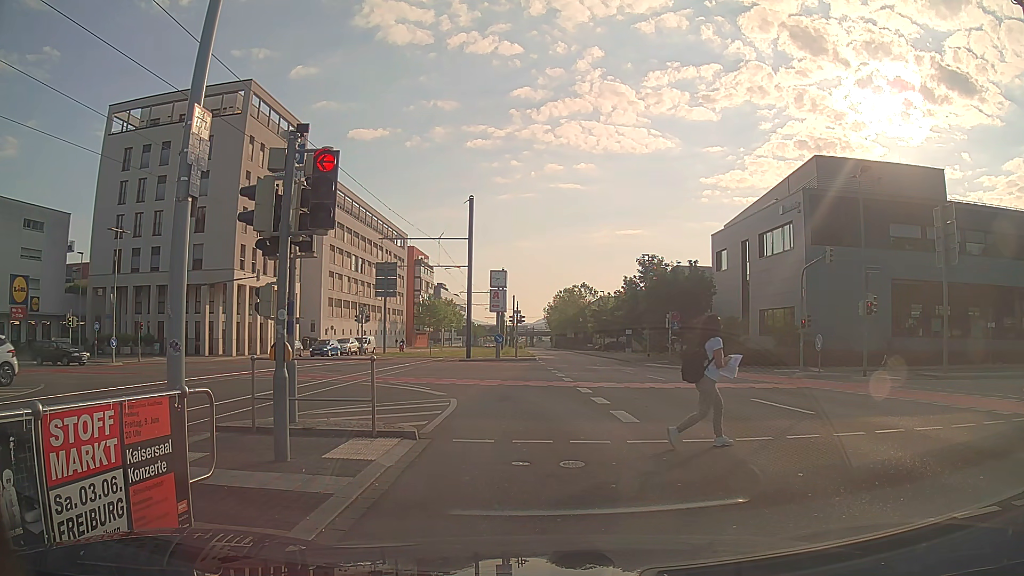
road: secondary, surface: asphalt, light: Day
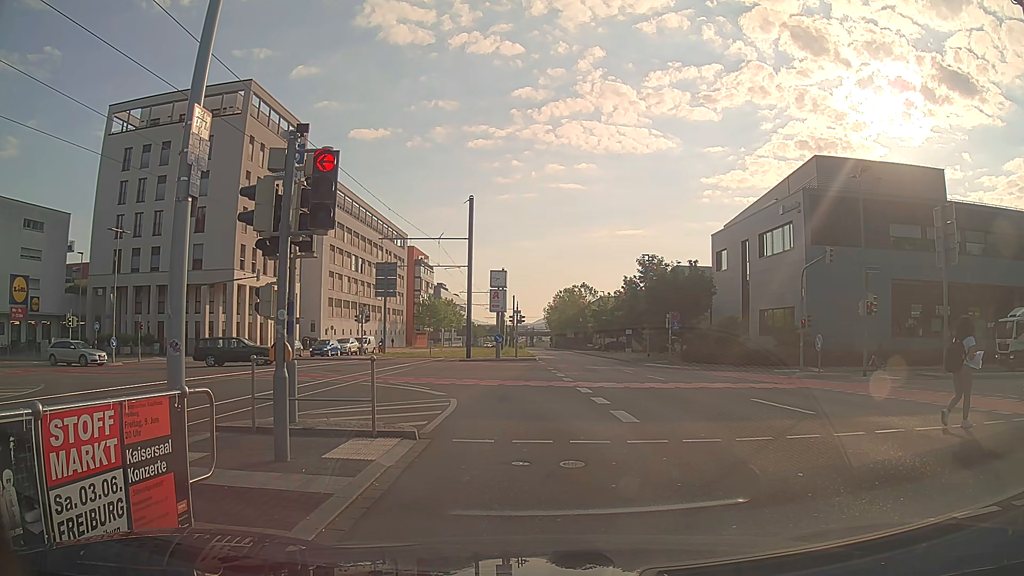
(0.0, 0.0) m; 0°
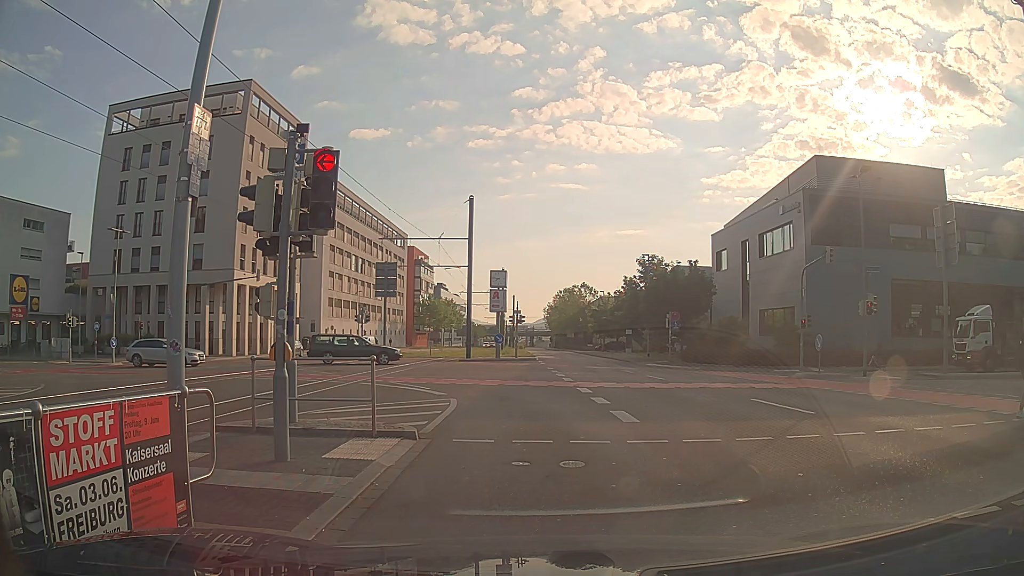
(0.0, 0.0) m; 0°
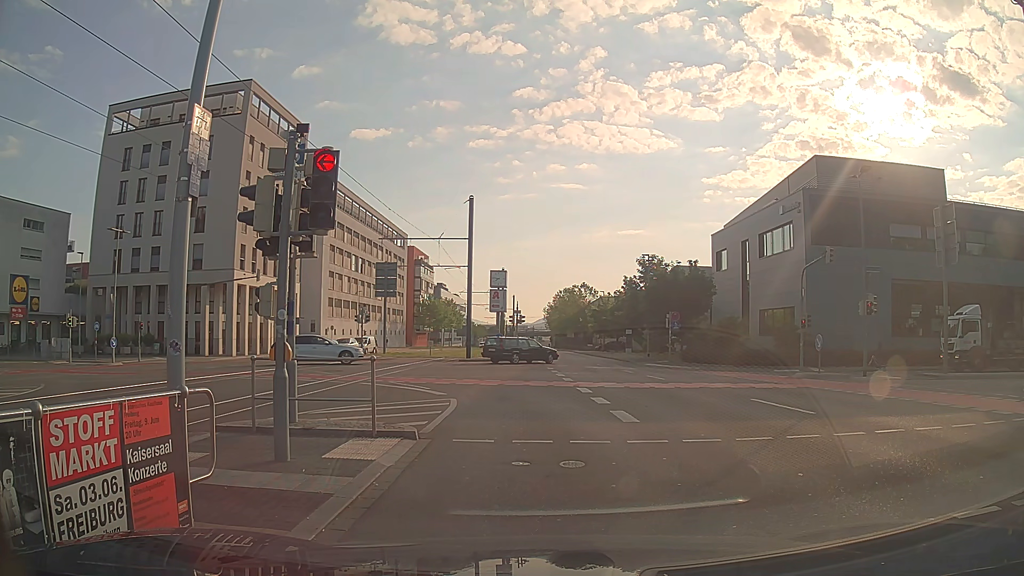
(0.0, 0.0) m; 0°
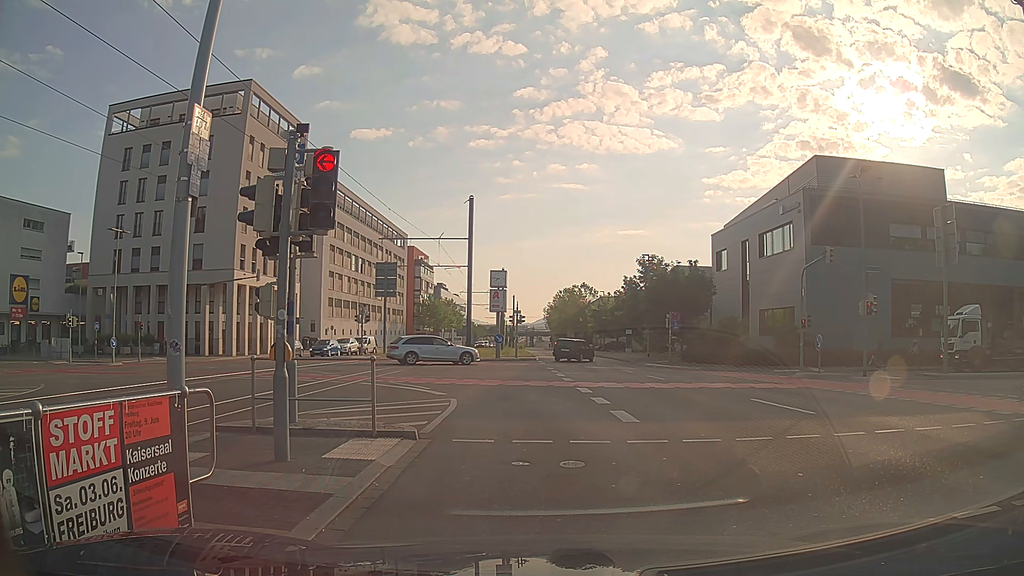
(0.0, 0.0) m; 0°
